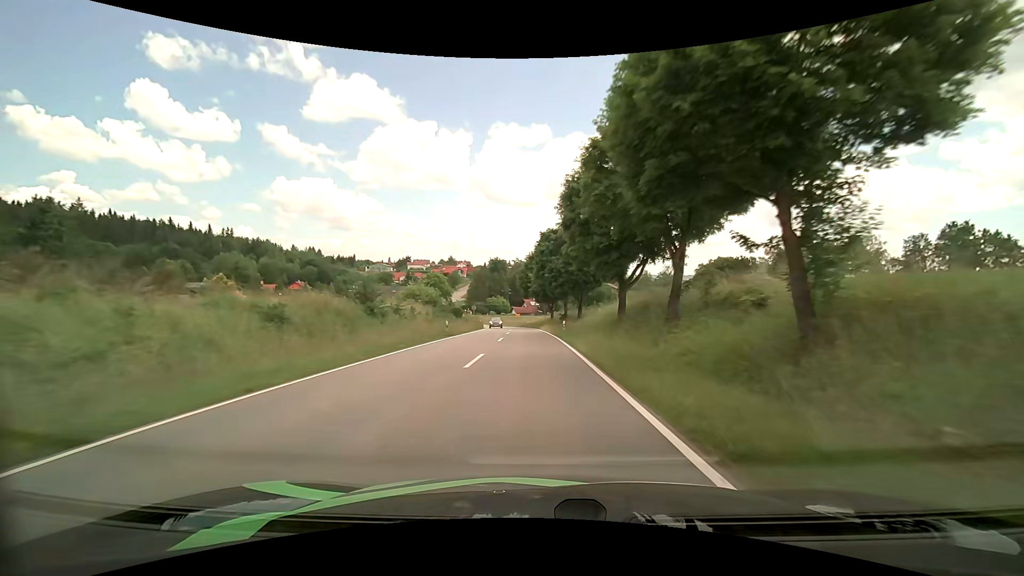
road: tertiary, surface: asphalt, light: Day
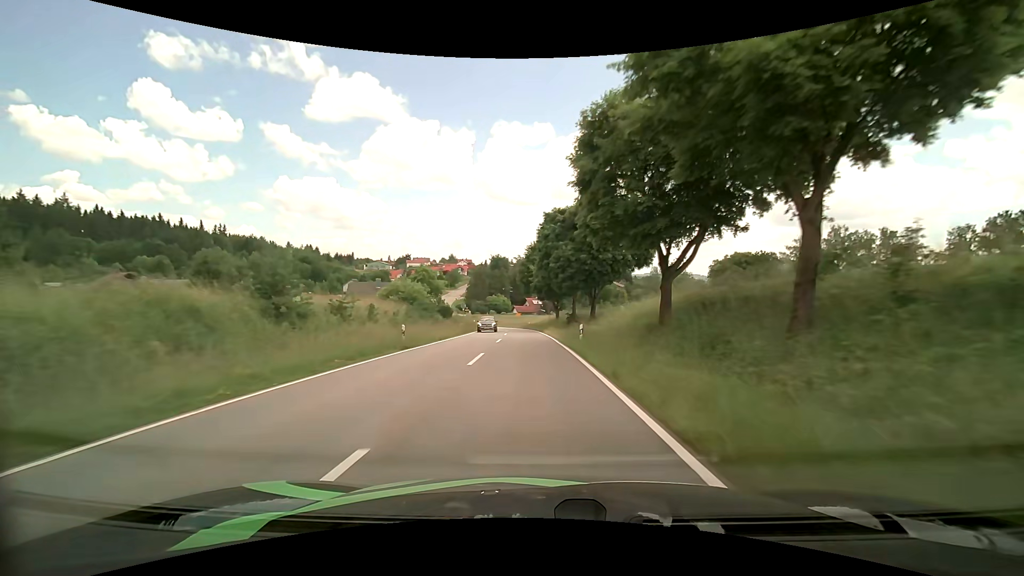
(-0.1, +11.3) m; -1°
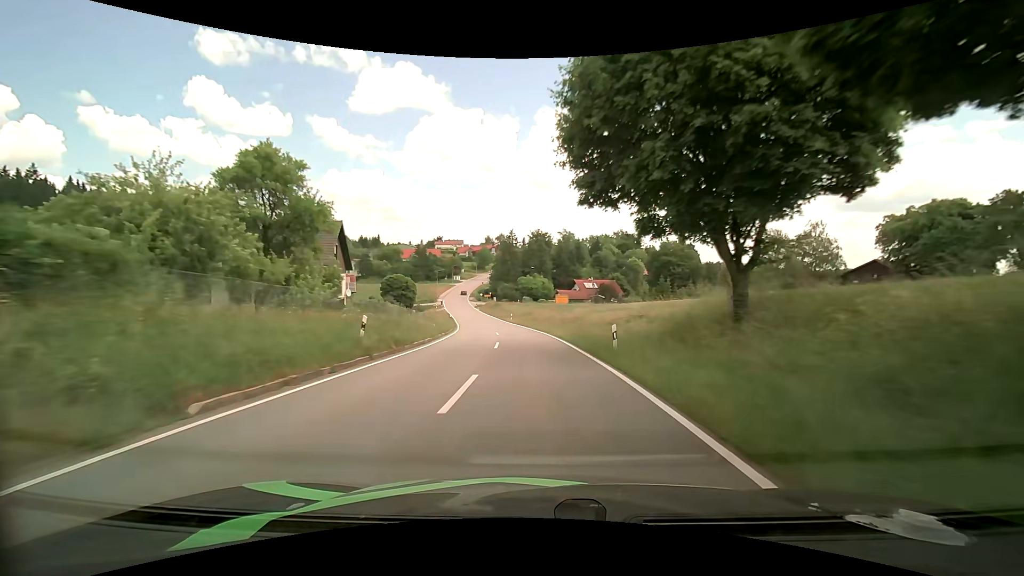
(-2.0, +55.5) m; -5°
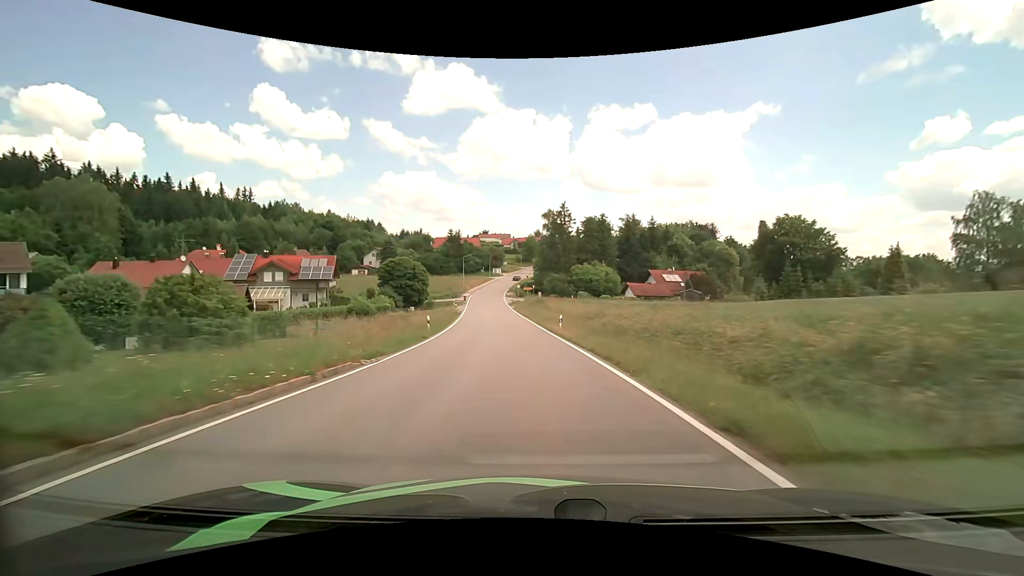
(-1.7, +34.2) m; -6°
